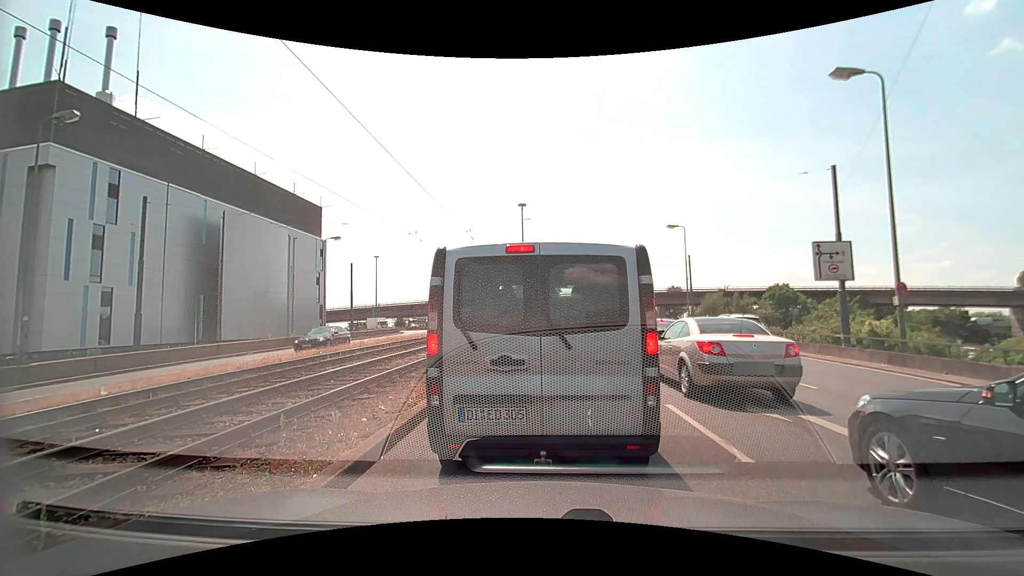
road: primary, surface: asphalt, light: Day
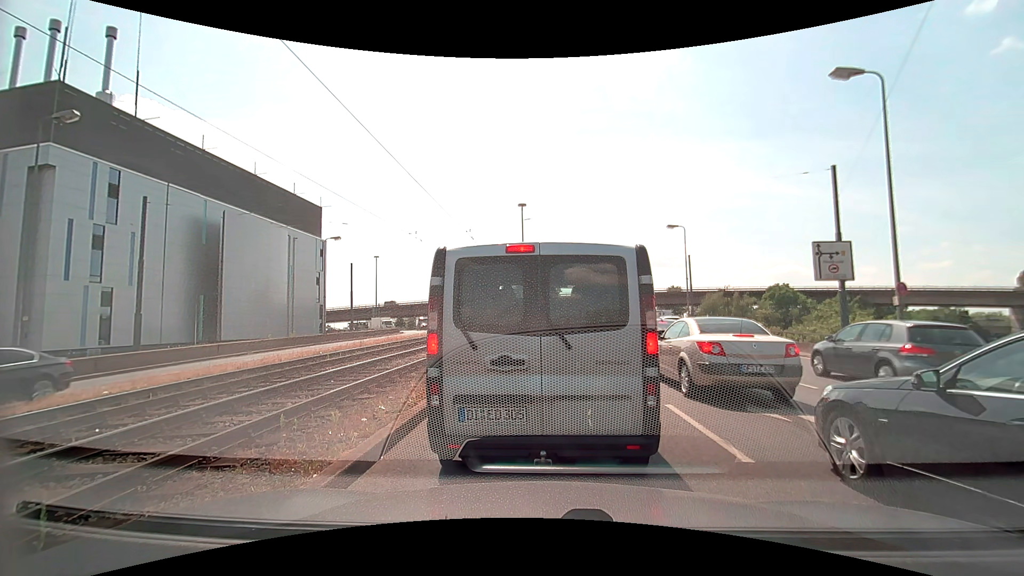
(0.0, 0.0) m; 0°
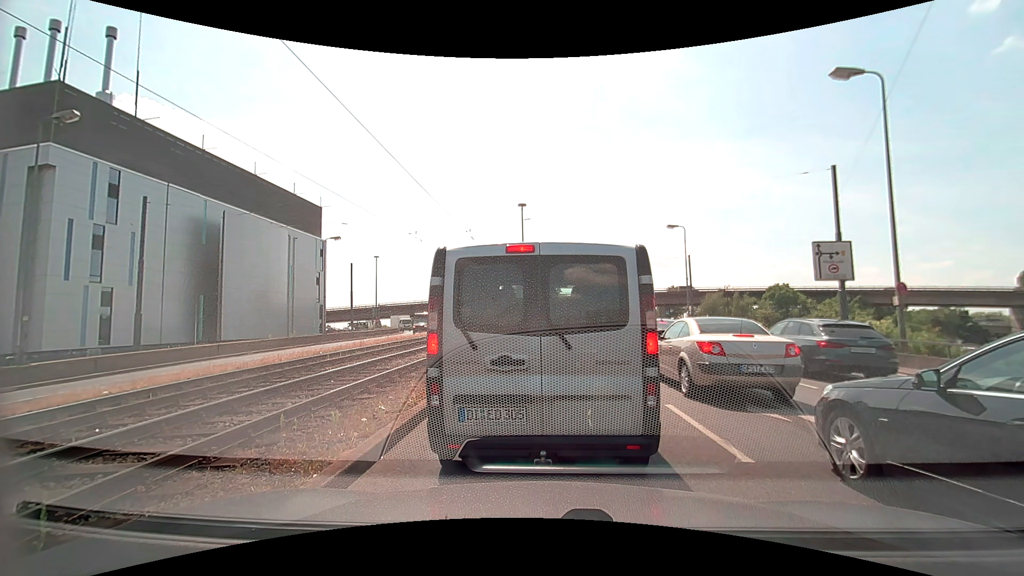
(0.0, 0.0) m; 0°
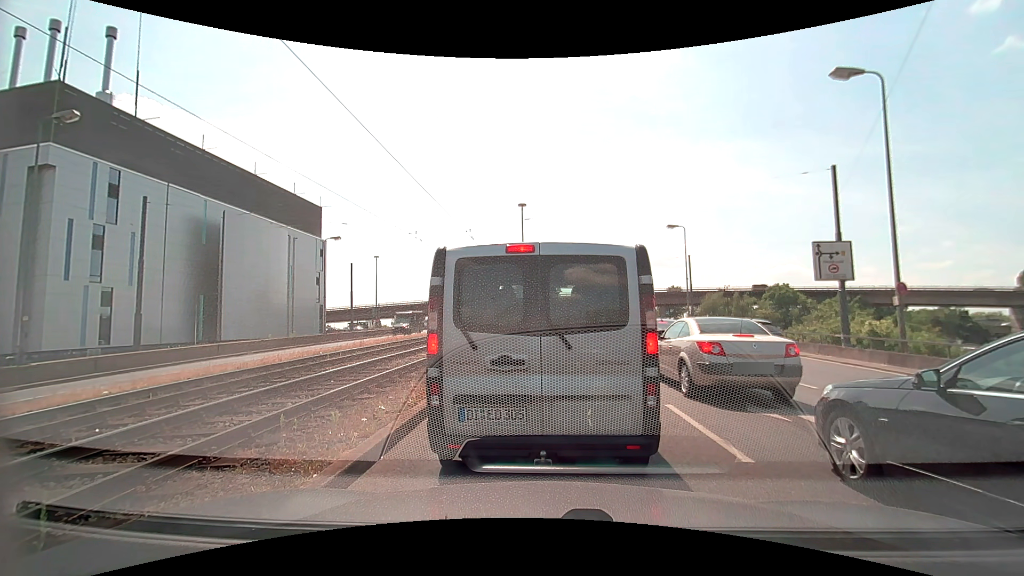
(0.0, 0.0) m; 0°
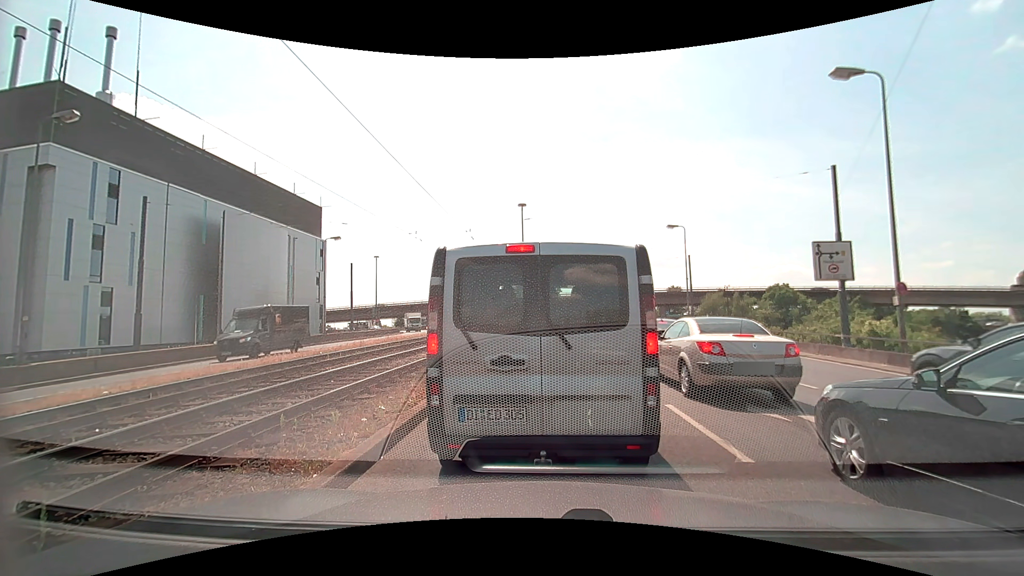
(0.0, 0.0) m; 0°
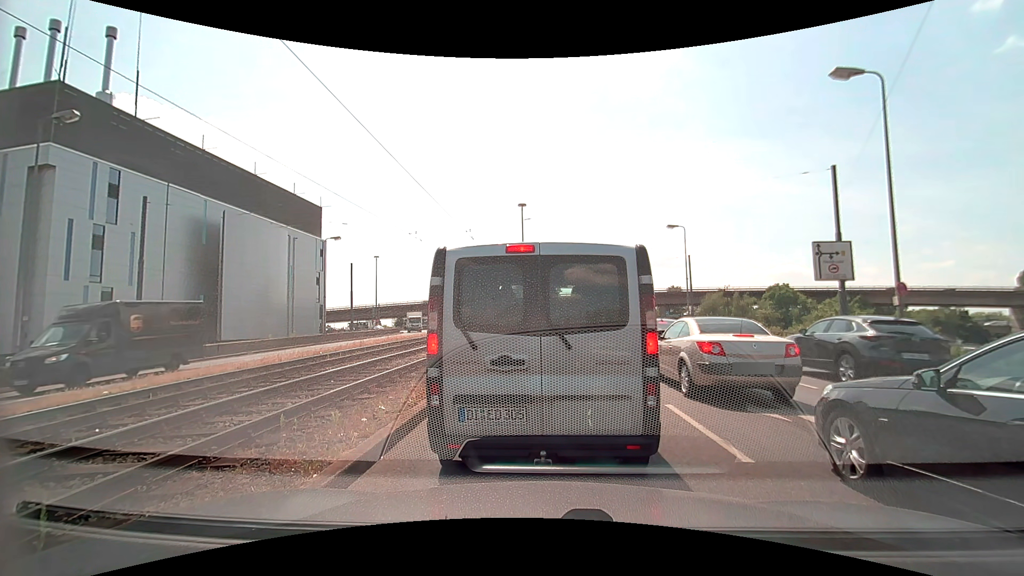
(0.0, 0.0) m; 0°
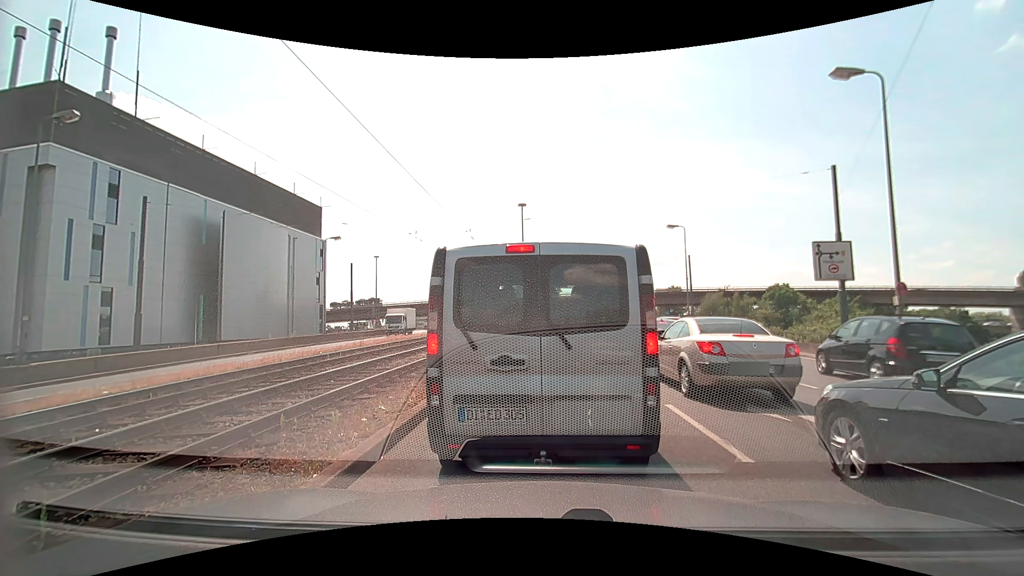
(0.0, 0.0) m; 0°
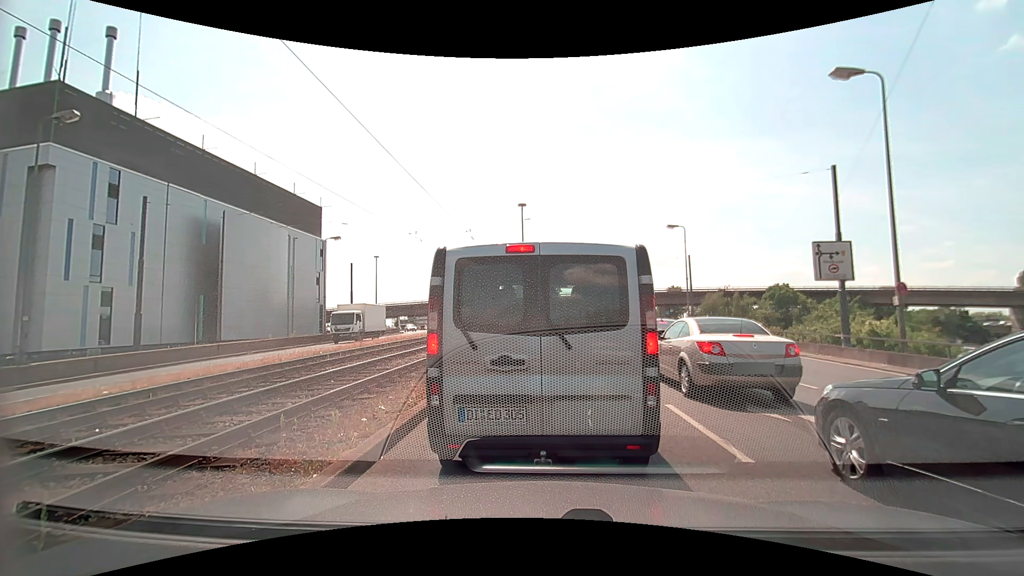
(0.0, 0.0) m; 0°
